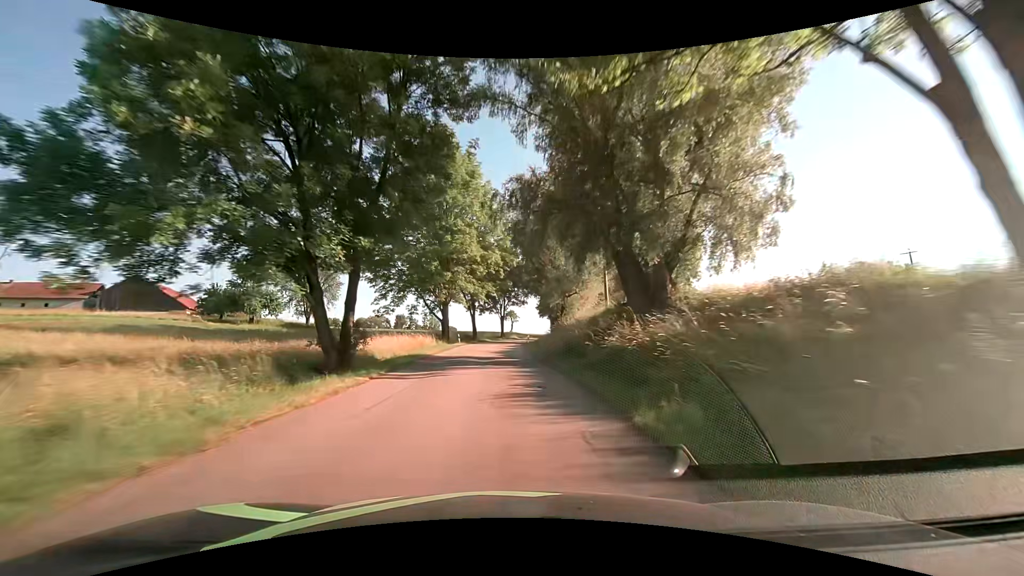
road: tertiary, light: Day
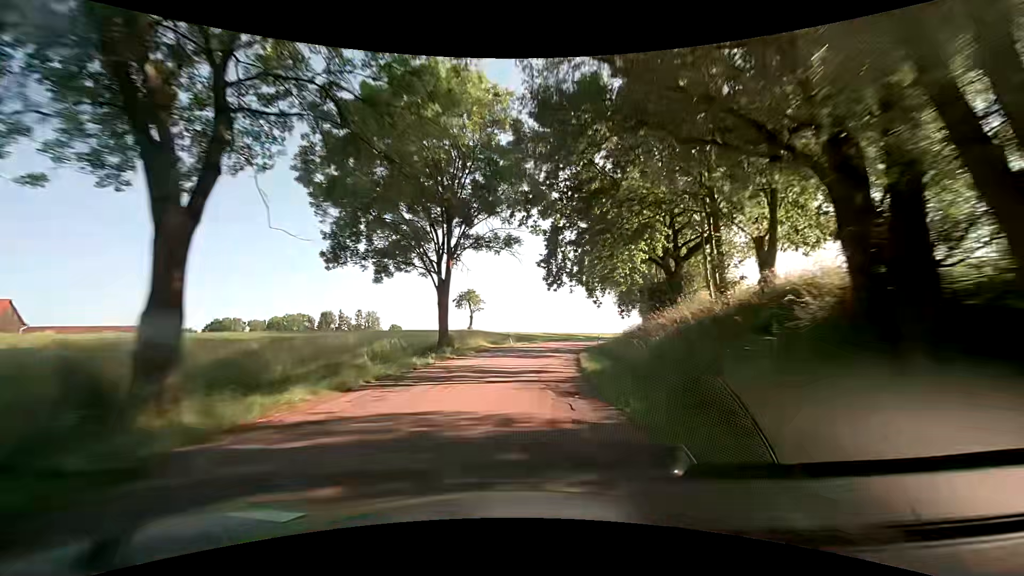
(+0.1, +59.5) m; +4°
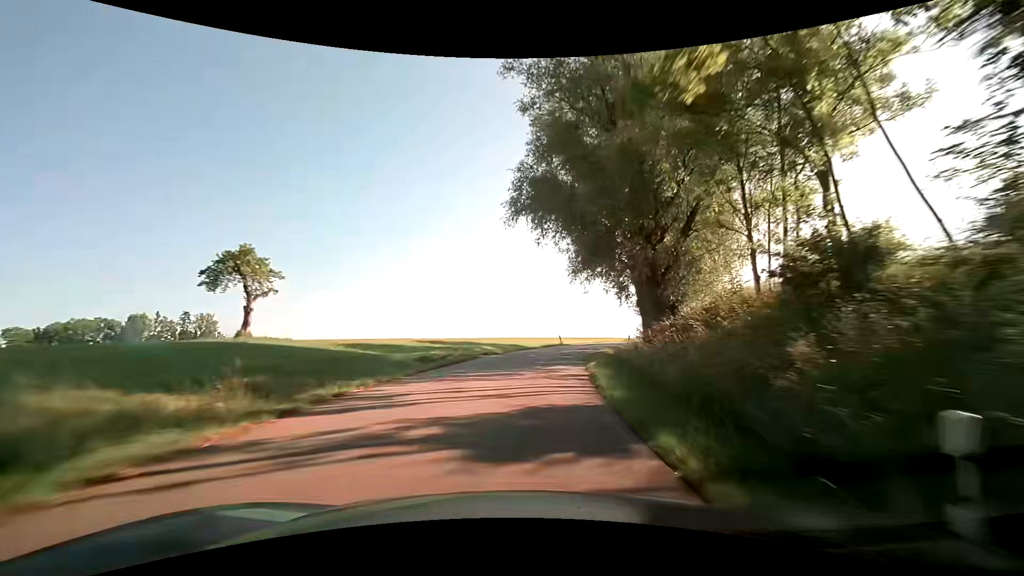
(+3.7, +36.2) m; +13°
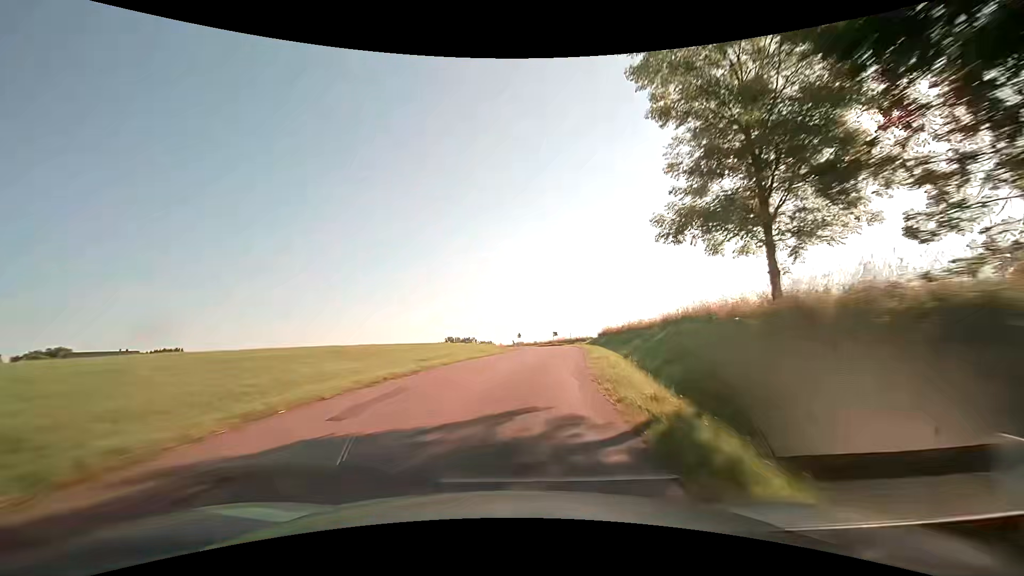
(+8.5, +47.3) m; +22°
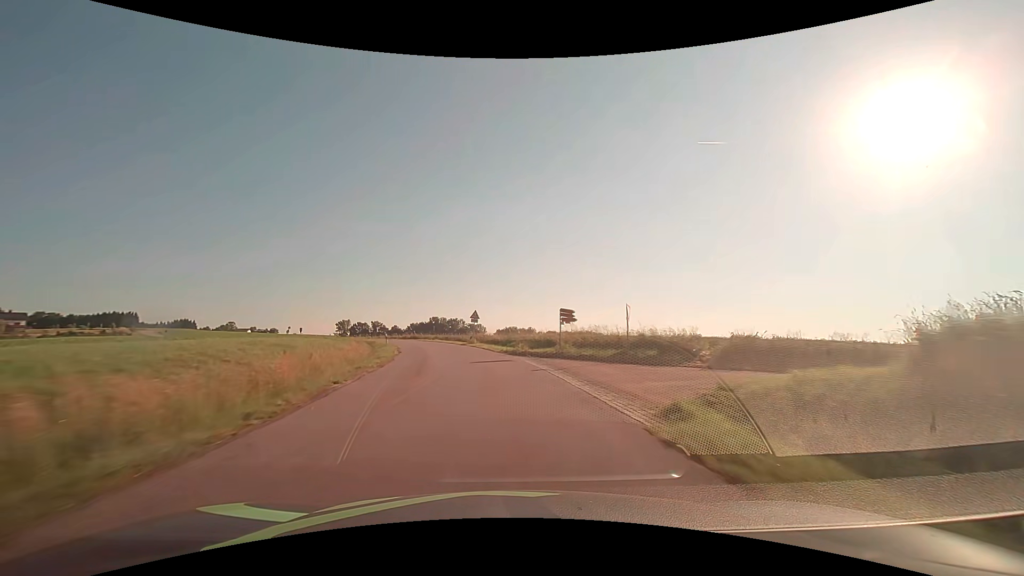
(+5.1, +60.4) m; +1°
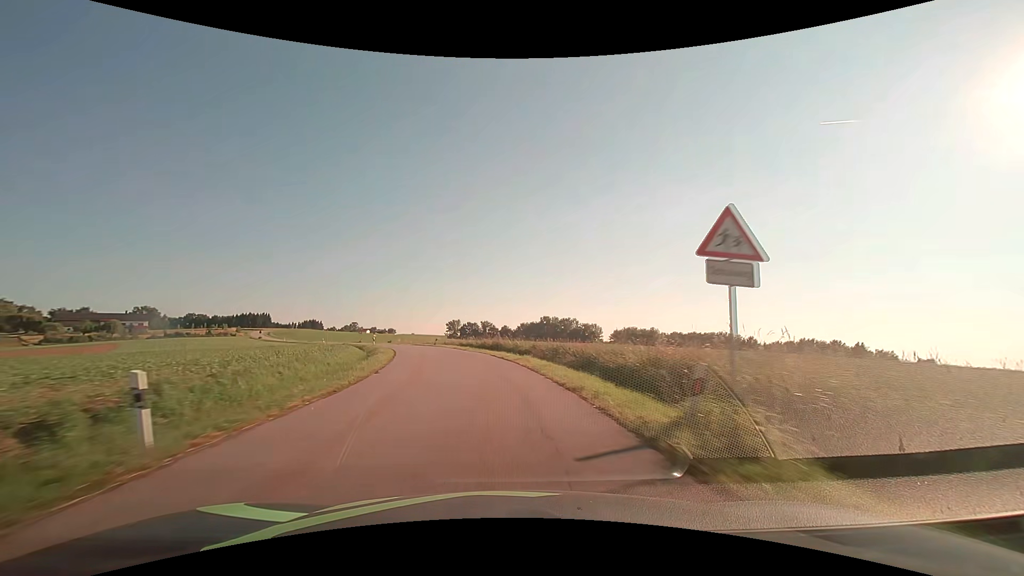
(-4.3, +36.9) m; -13°
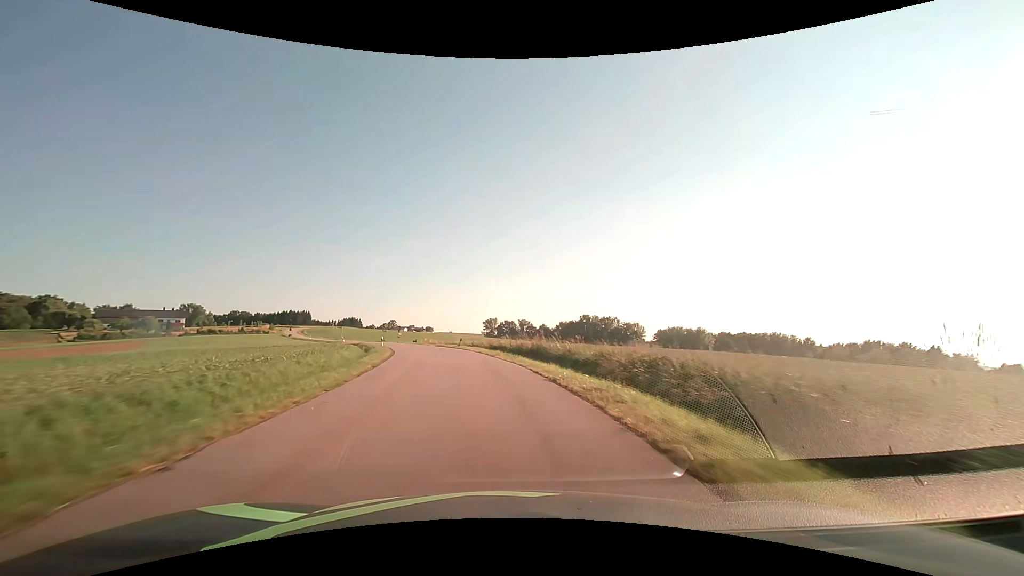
(-0.4, +12.4) m; -4°
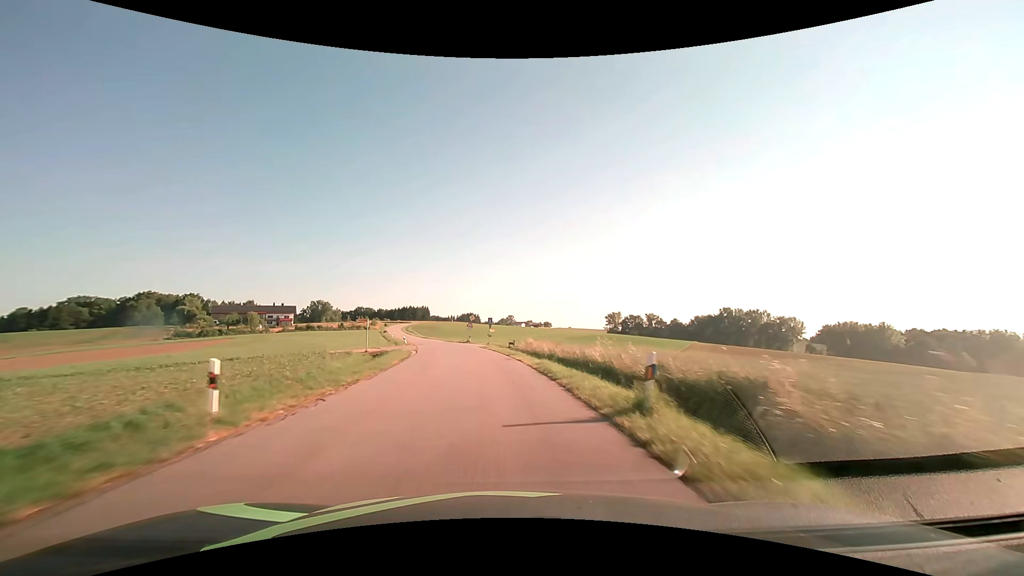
(-4.4, +37.2) m; -14°
(0, +10) (-1, +20) (-2, +30) (-4, +40) (-5, +50) (-8, +59) (-10, +69) (-12, +79) (-15, +88) (-18, +98) m
